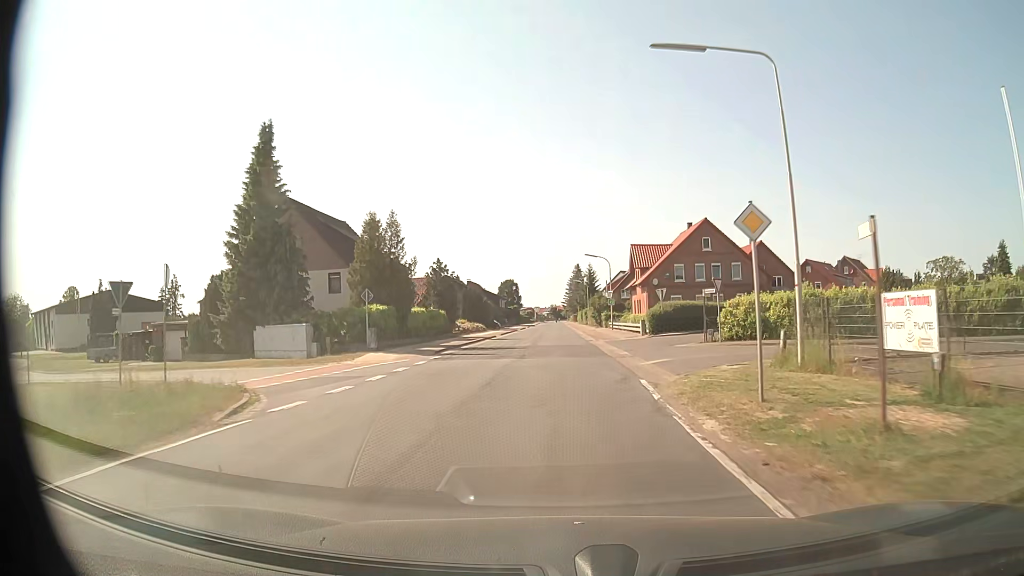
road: secondary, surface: asphalt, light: Day
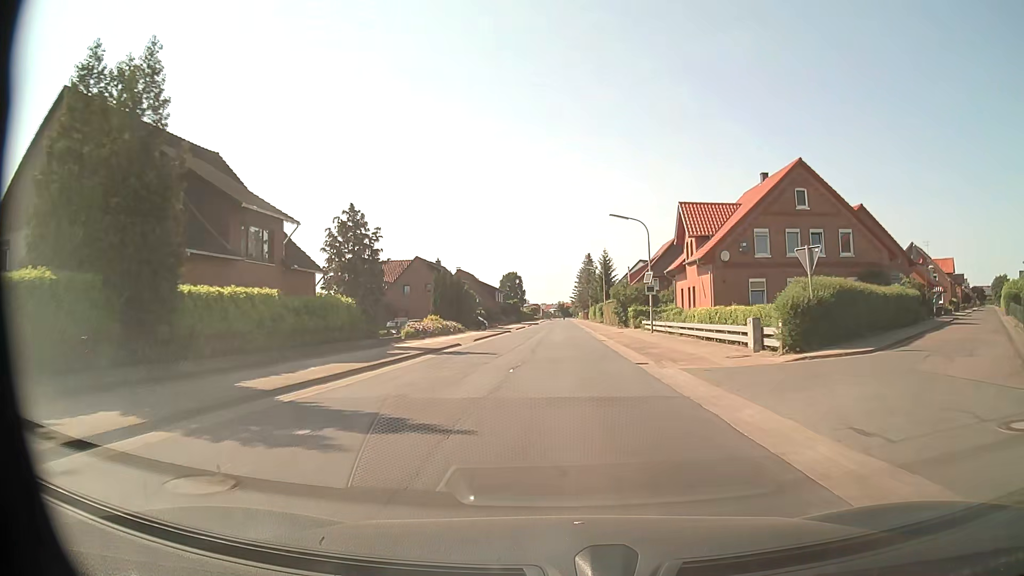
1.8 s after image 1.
(-0.1, +24.3) m; 0°
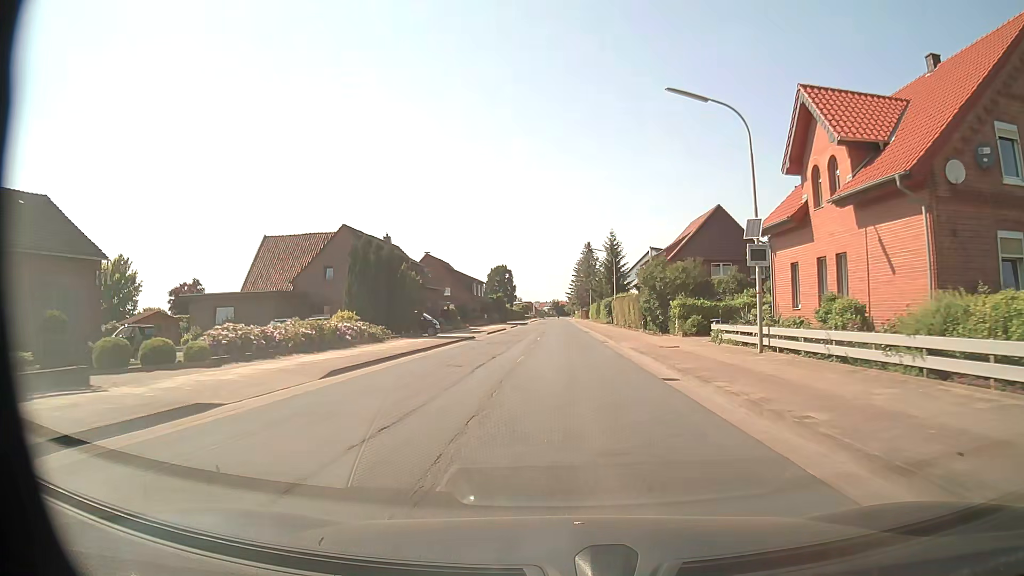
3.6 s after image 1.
(-0.2, +24.4) m; 0°
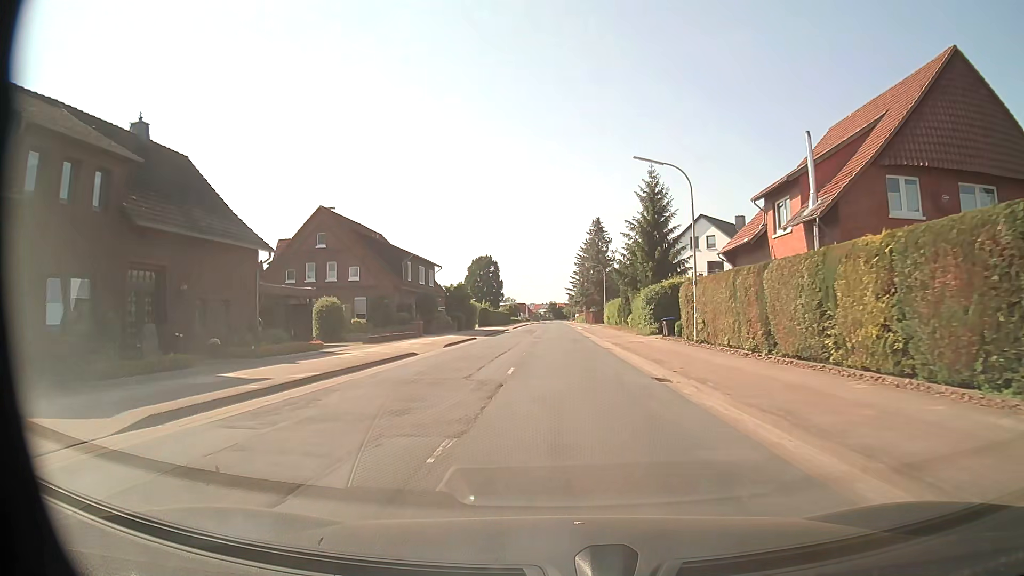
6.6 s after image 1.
(-0.1, +40.5) m; 0°
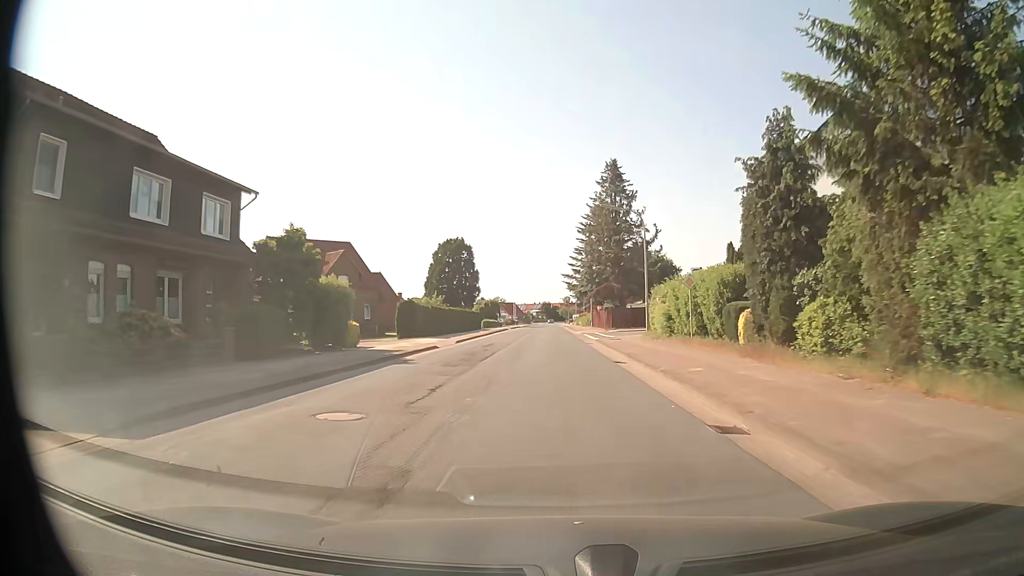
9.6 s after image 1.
(+0.2, +40.4) m; +1°
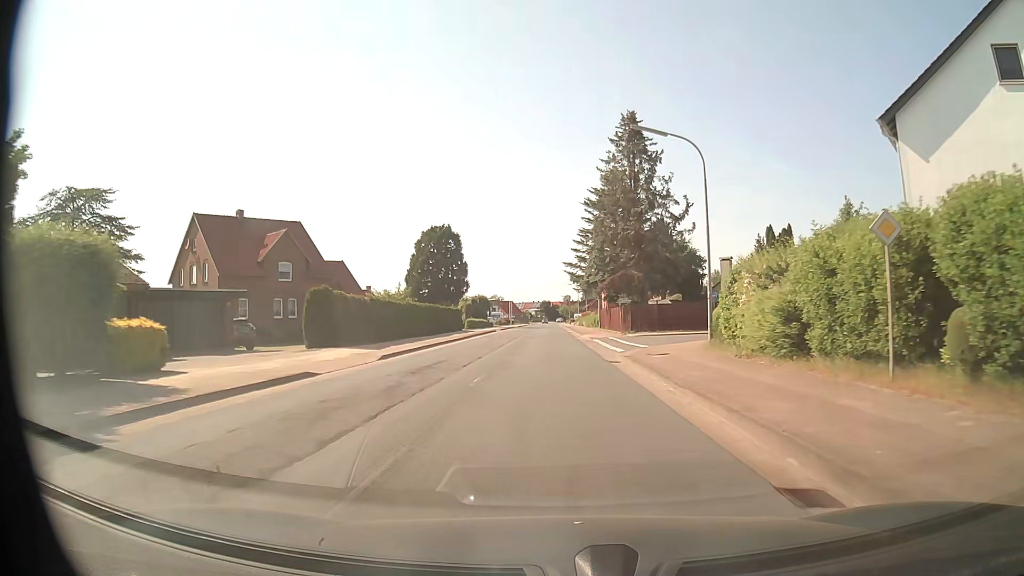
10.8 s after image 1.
(-0.2, +16.1) m; -1°
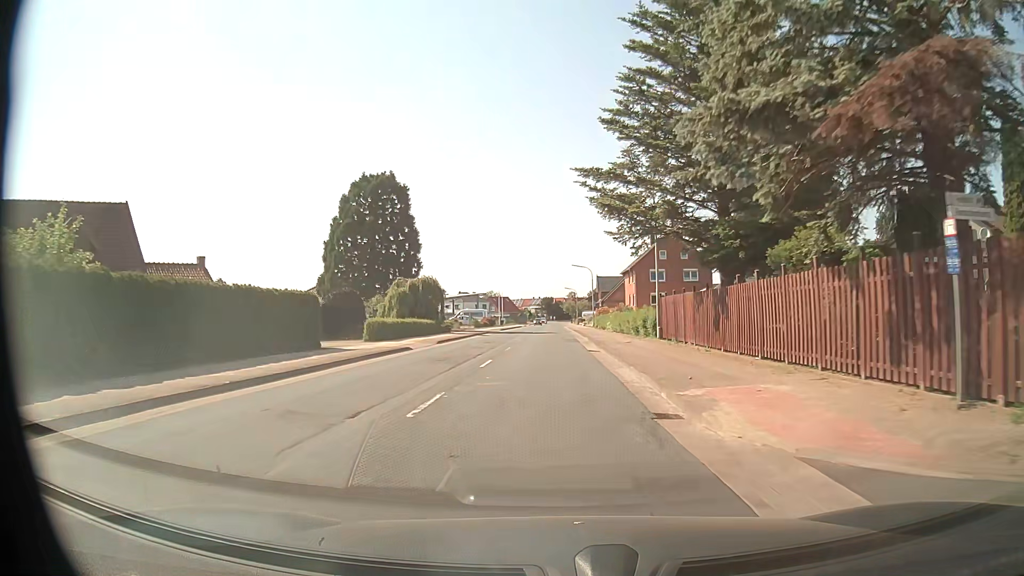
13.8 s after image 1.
(+0.1, +40.3) m; 0°
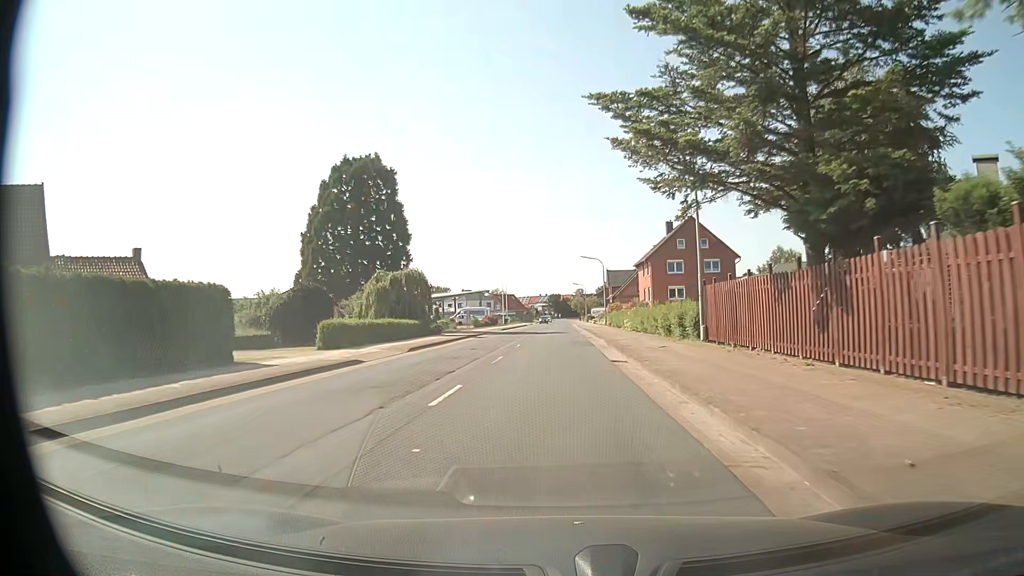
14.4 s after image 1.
(0.0, +8.1) m; 0°
